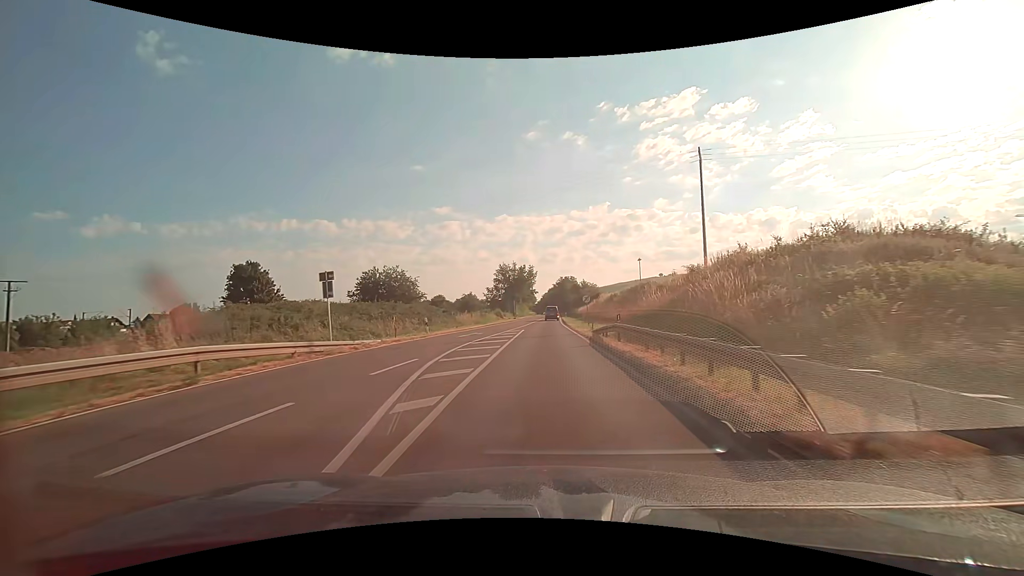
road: primary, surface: asphalt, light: Day
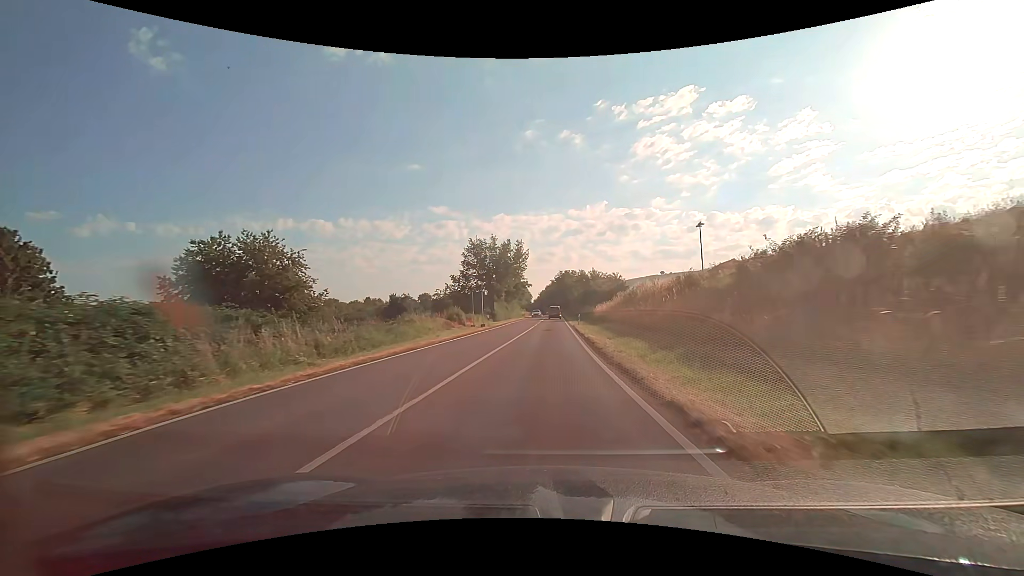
(+0.1, +36.2) m; 0°
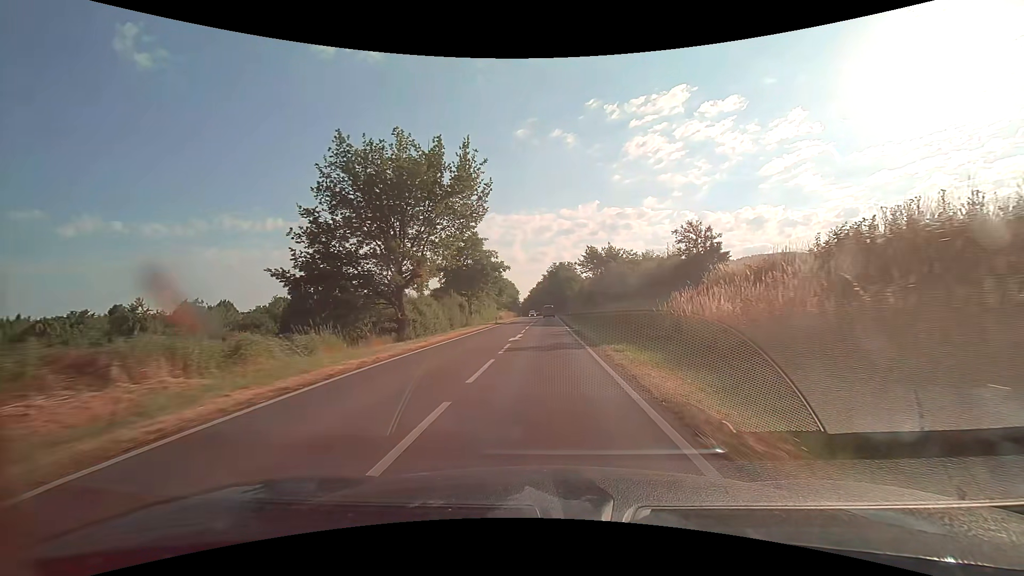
(+0.5, +39.0) m; +1°
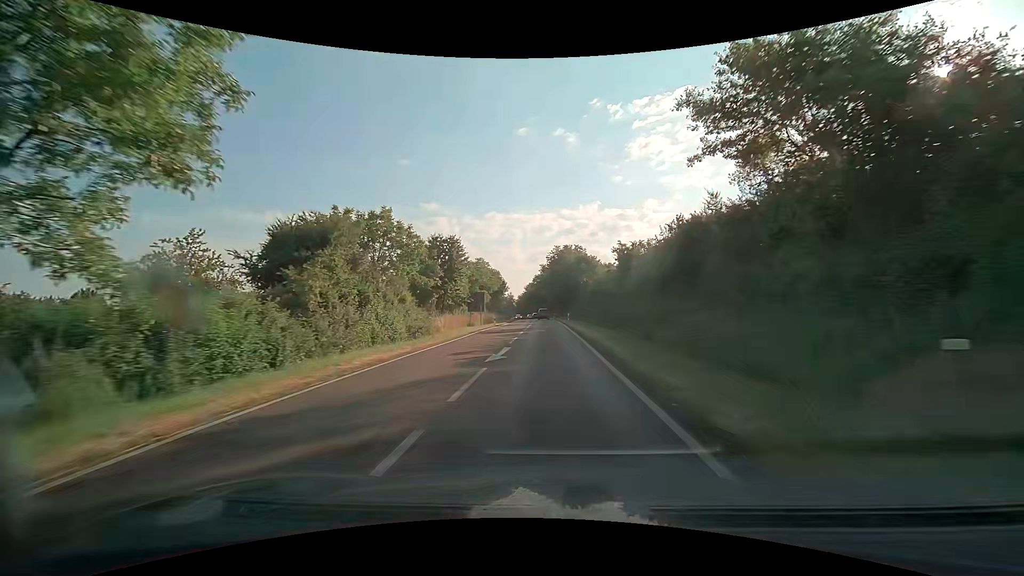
(+0.1, +50.8) m; 0°
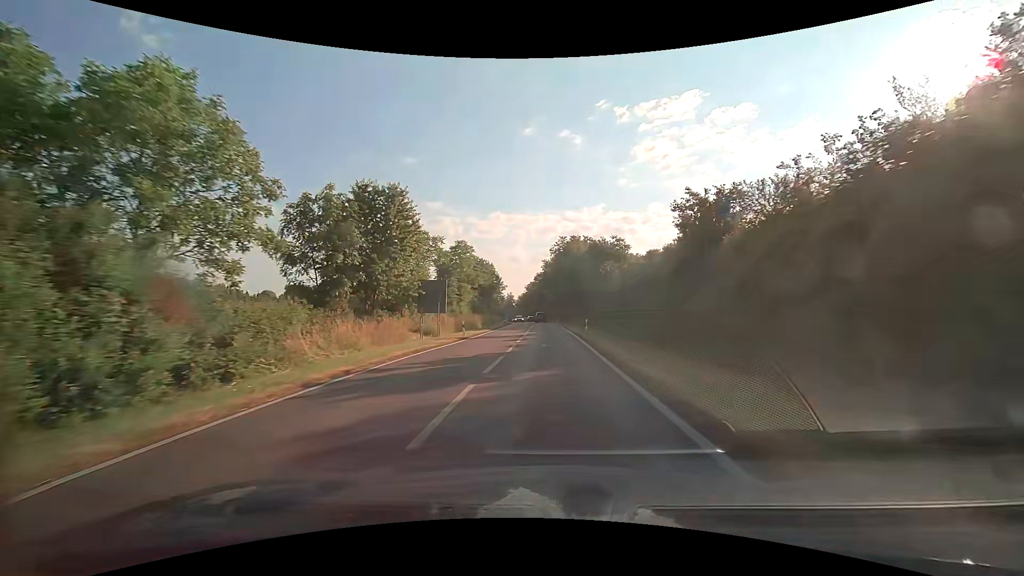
(0.0, +20.8) m; 0°
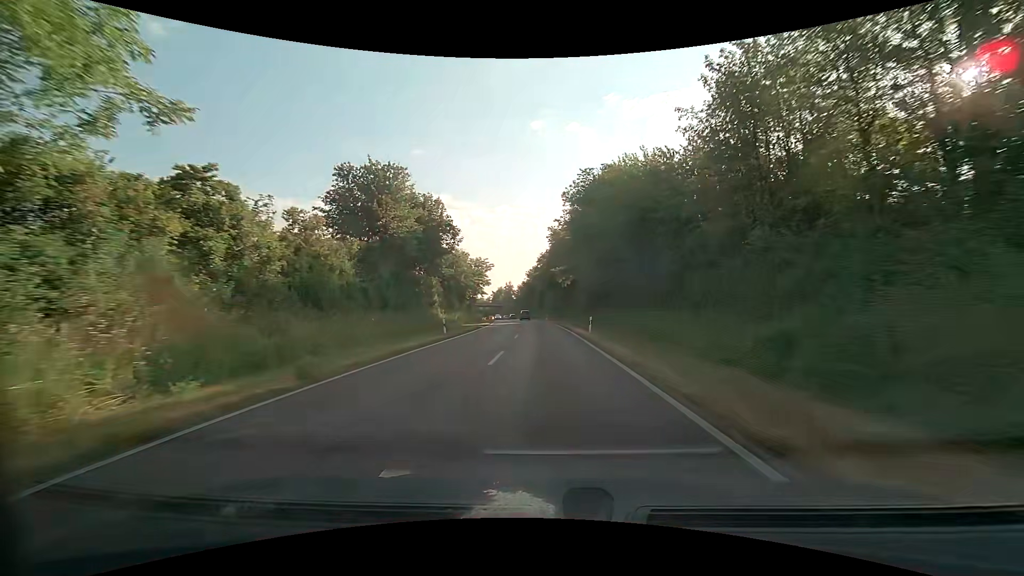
(+0.1, +52.8) m; 0°
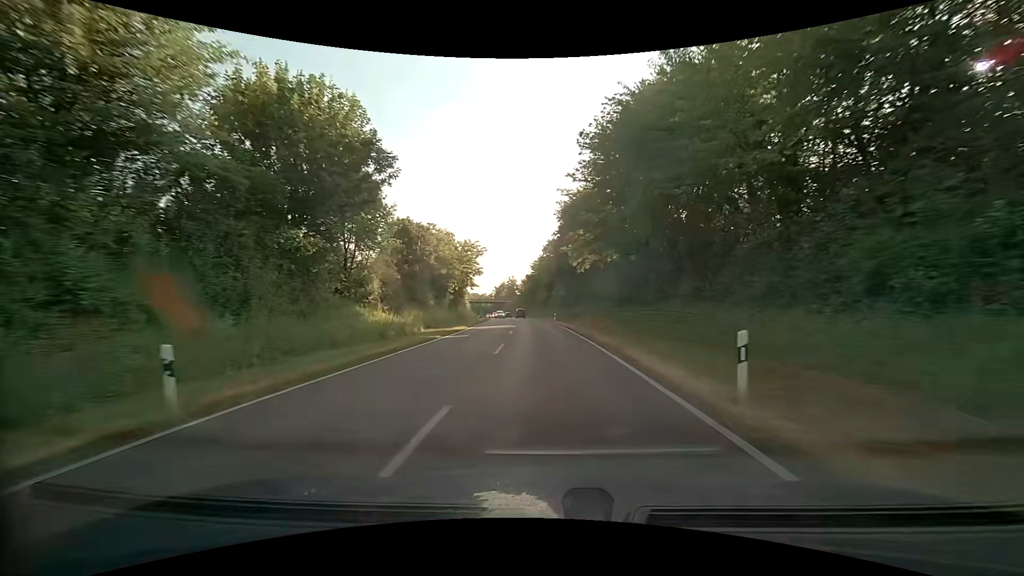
(-0.2, +21.5) m; -1°
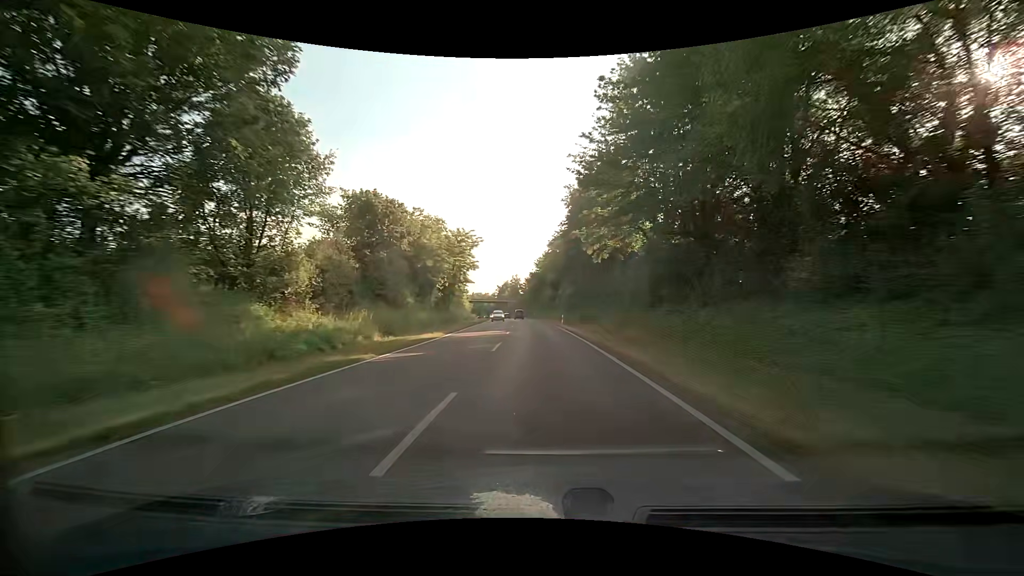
(-0.1, +10.9) m; -1°
(0, +10) (0, +20) (-1, +30) (-1, +40) (-1, +50) (-2, +60) (-3, +70) (-3, +80) (-4, +90) (-5, +100) m
